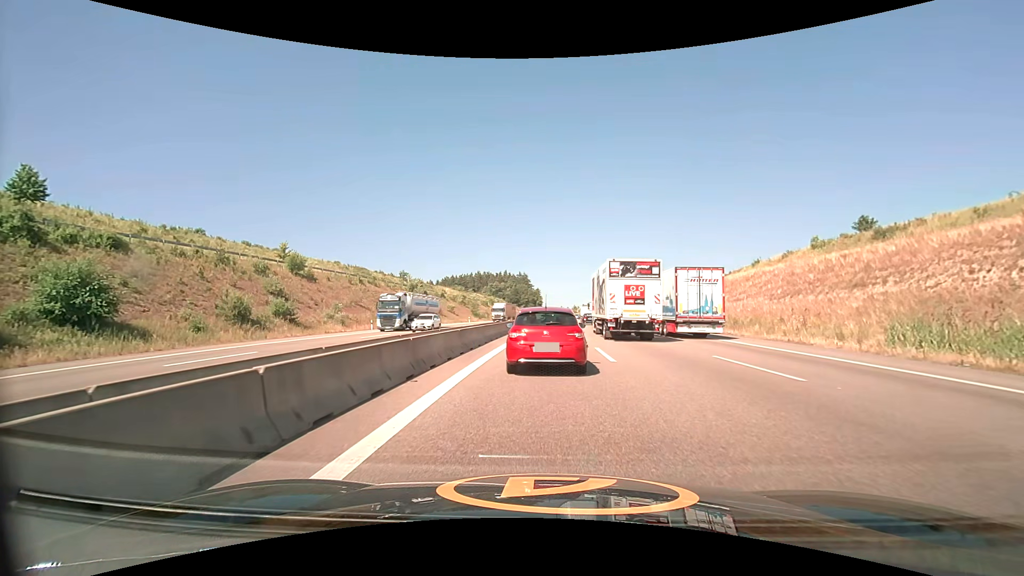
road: motorway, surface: asphalt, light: Day
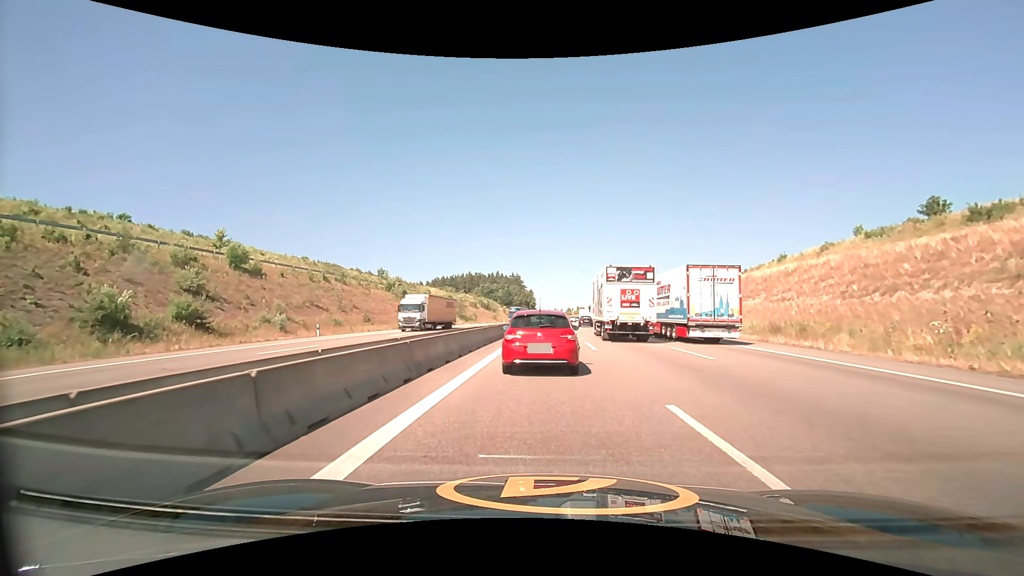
(0.0, +12.1) m; 0°
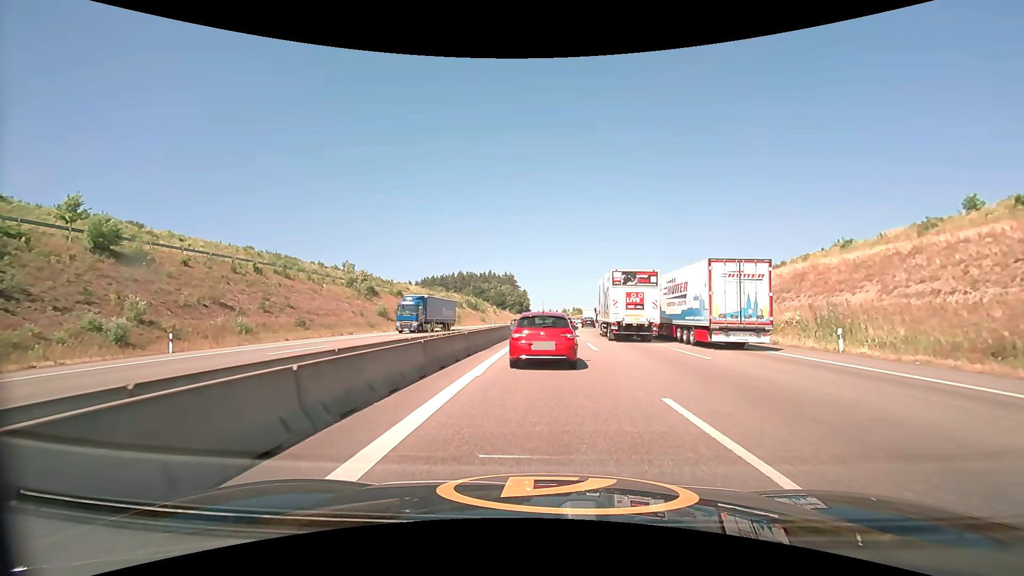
(+0.1, +17.4) m; 0°
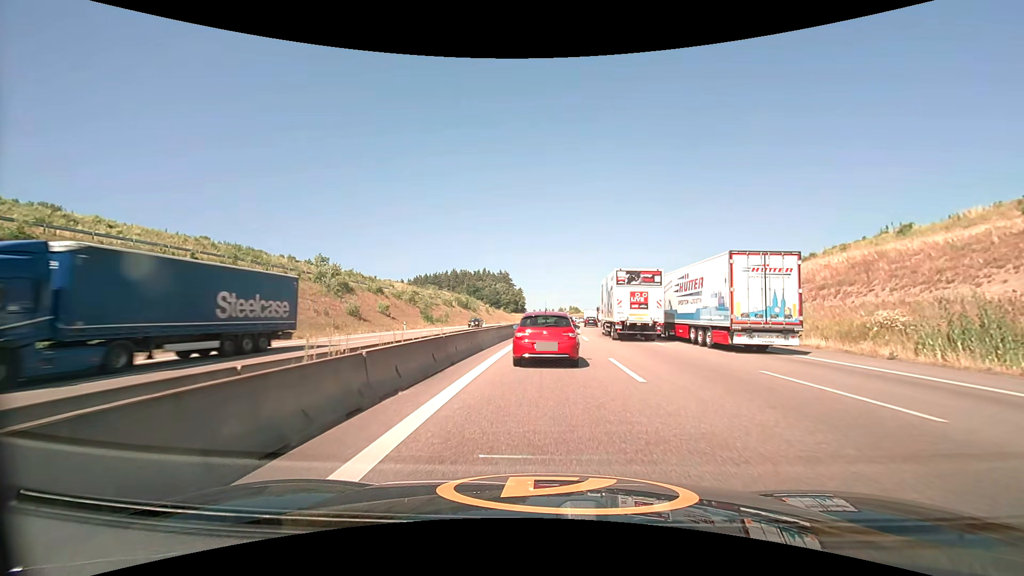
(+0.1, +10.1) m; +1°
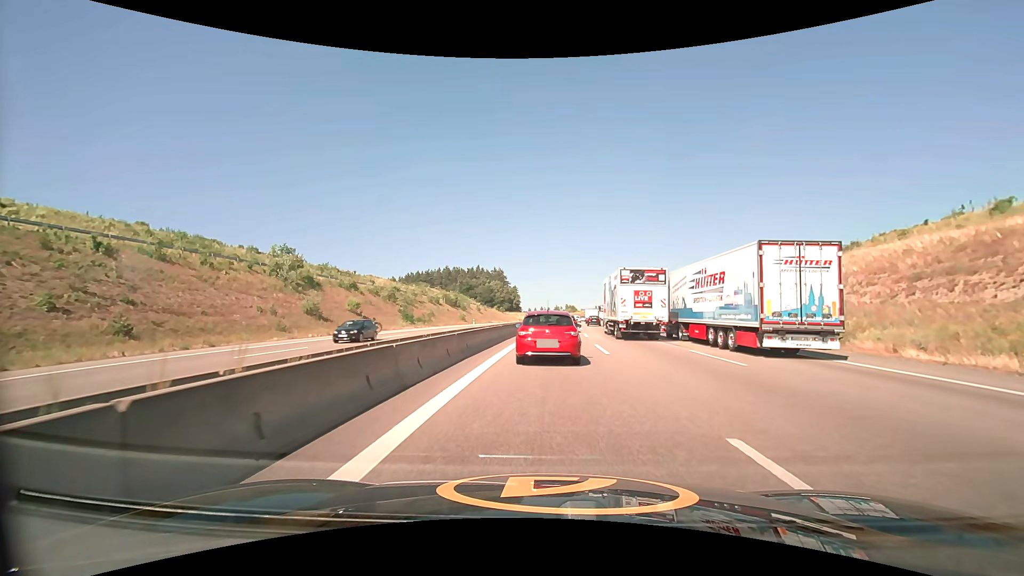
(0.0, +10.7) m; +1°
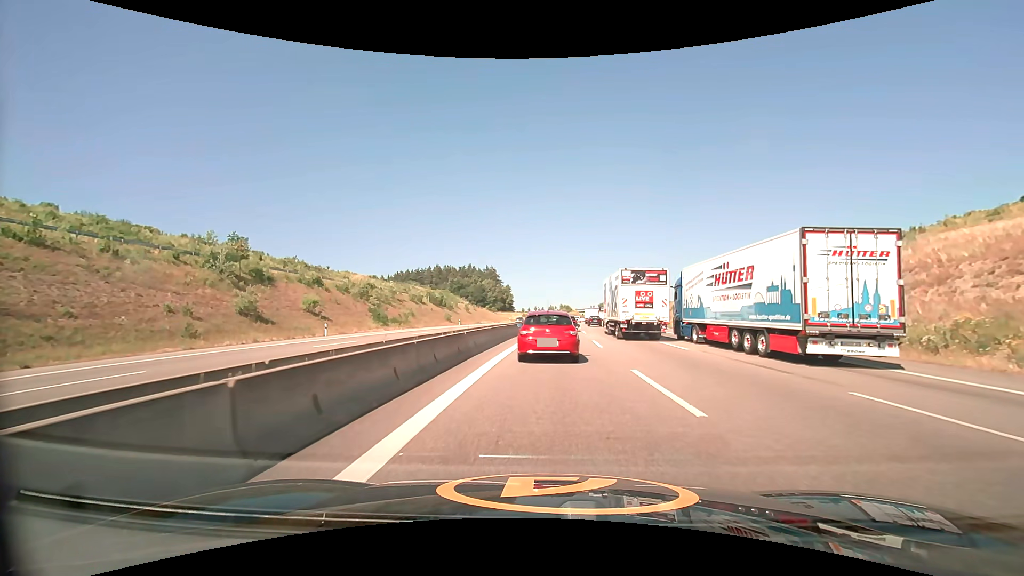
(0.0, +10.9) m; +1°
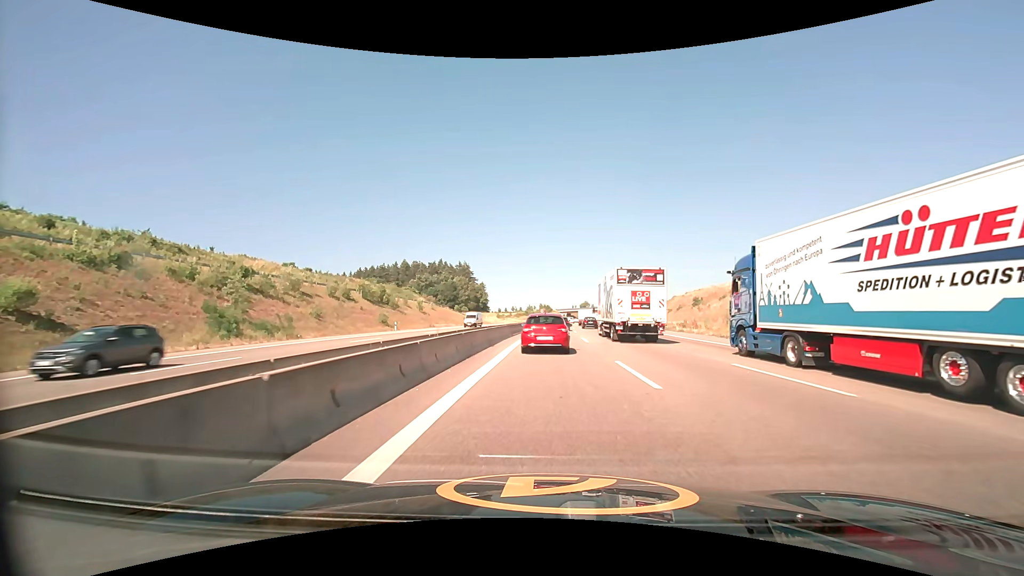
(+0.7, +29.7) m; +2°
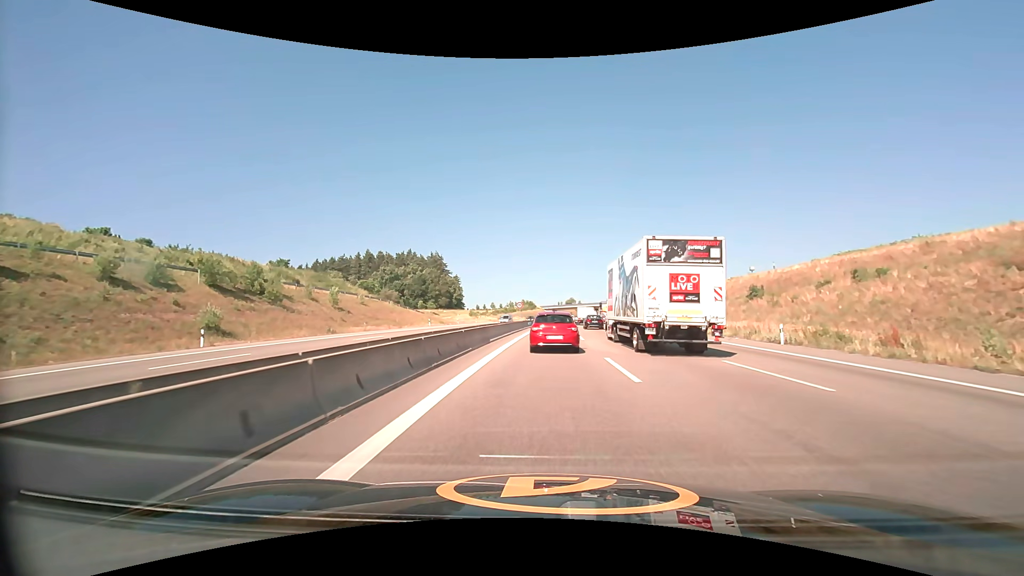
(+0.5, +34.6) m; +1°
(0, +10) (0, +20) (+1, +30) (+1, +40) (+2, +50) (+2, +60) (+3, +70) (+3, +80) (+4, +90) (+5, +100) m
